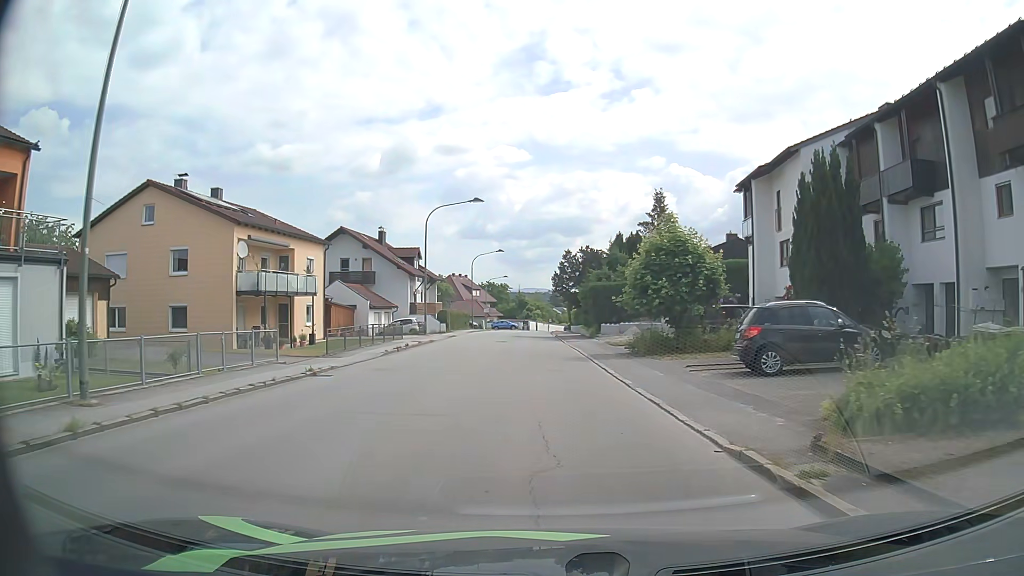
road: unclassified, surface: asphalt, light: Day
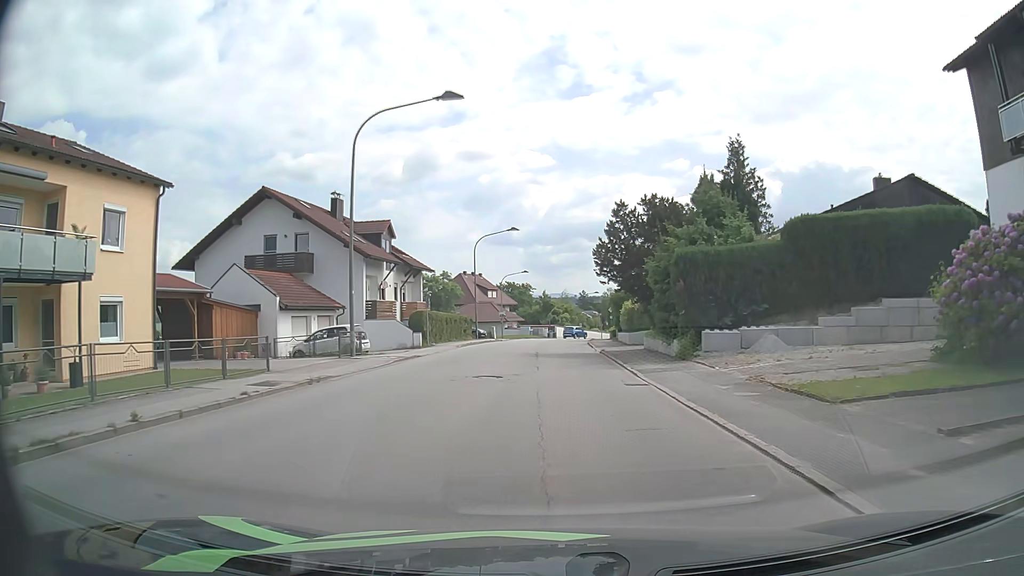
(-0.7, +22.7) m; -3°
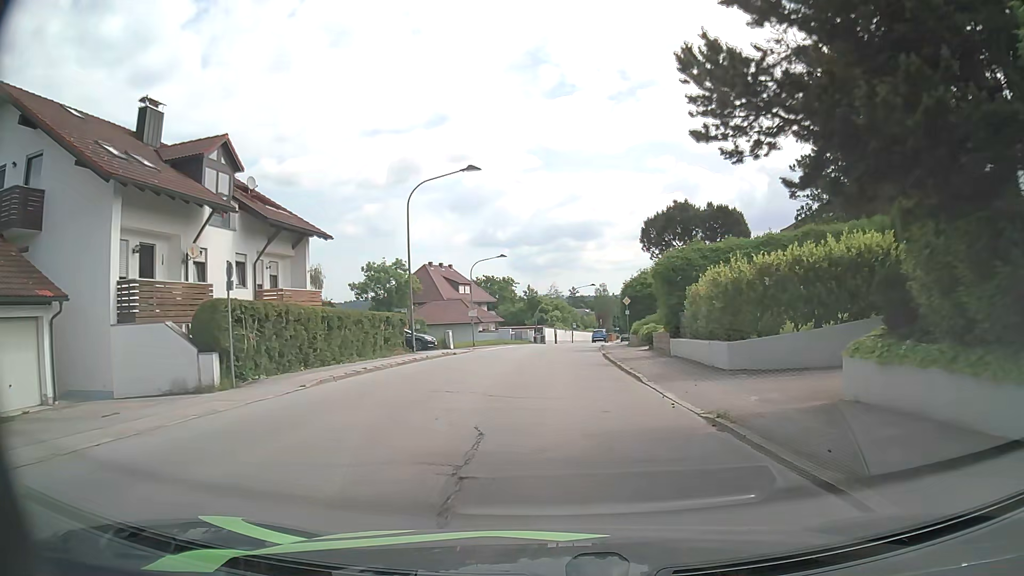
(+0.2, +23.1) m; +1°
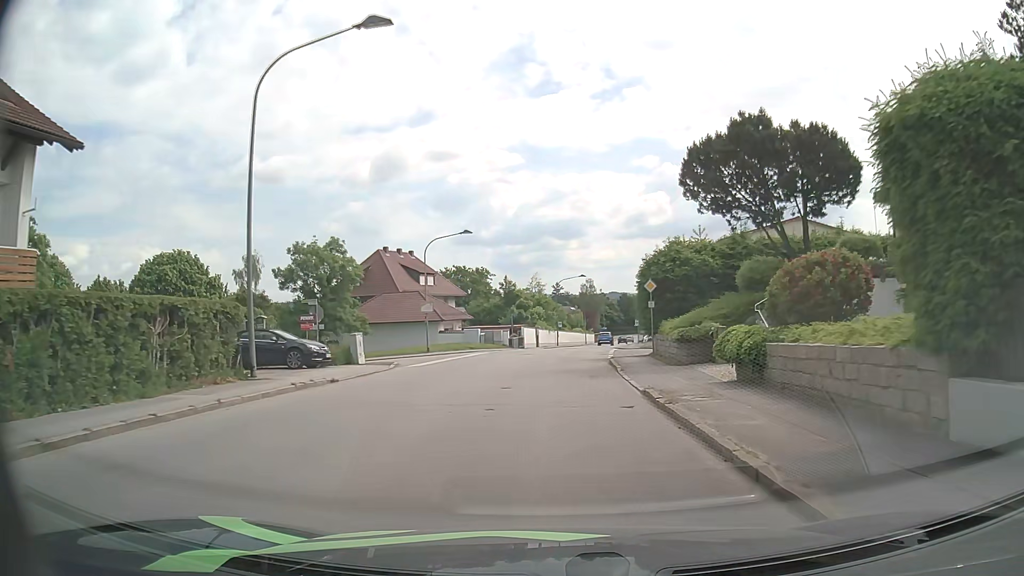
(+0.1, +17.6) m; +1°
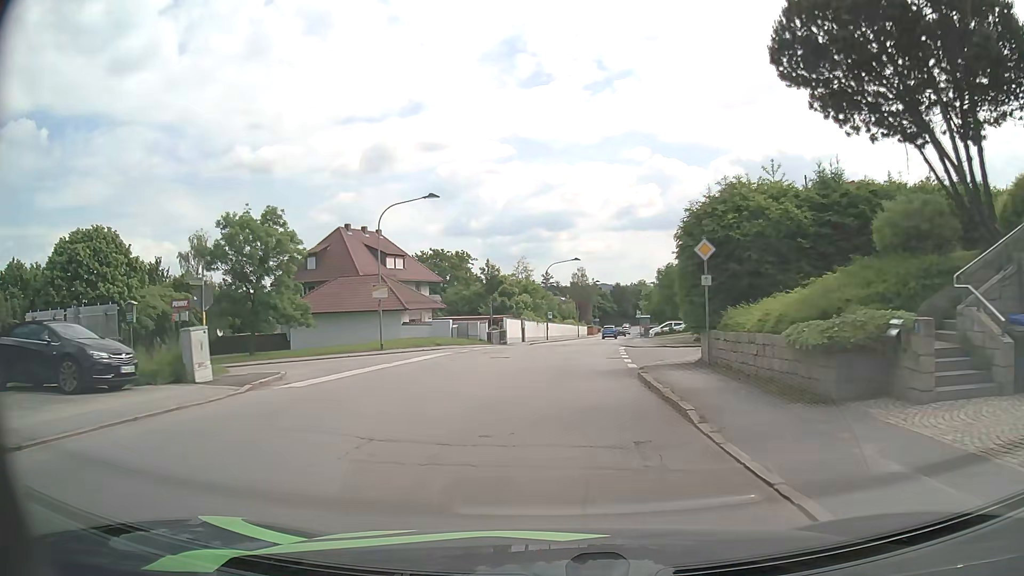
(+0.1, +11.7) m; +1°
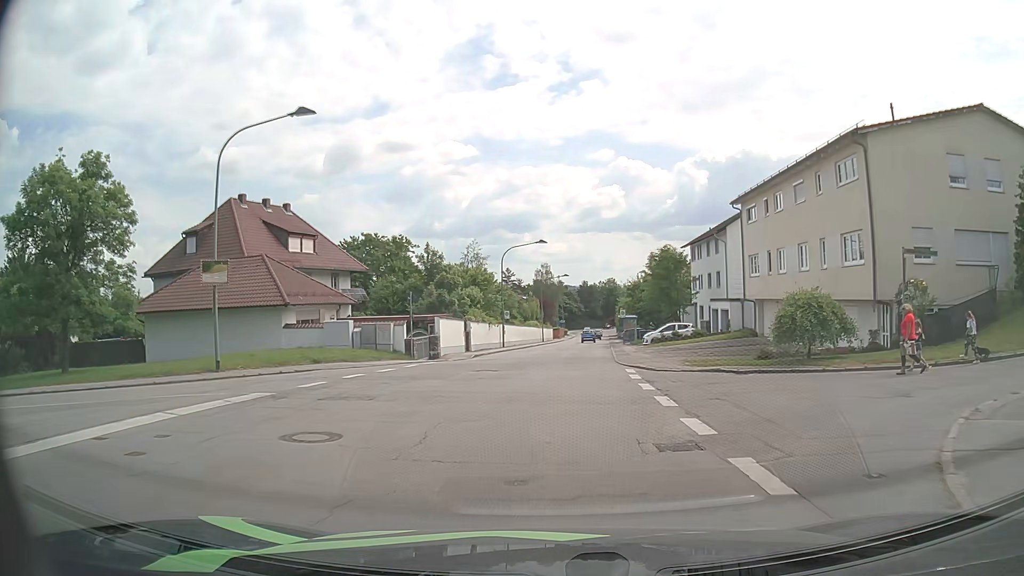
(+0.3, +17.6) m; +2°
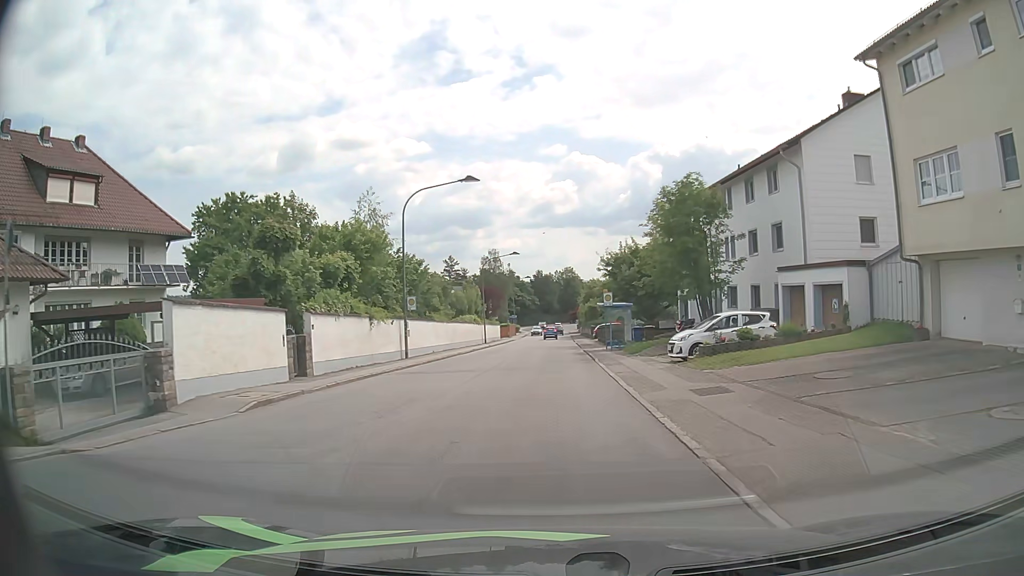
(+1.0, +23.8) m; +4°
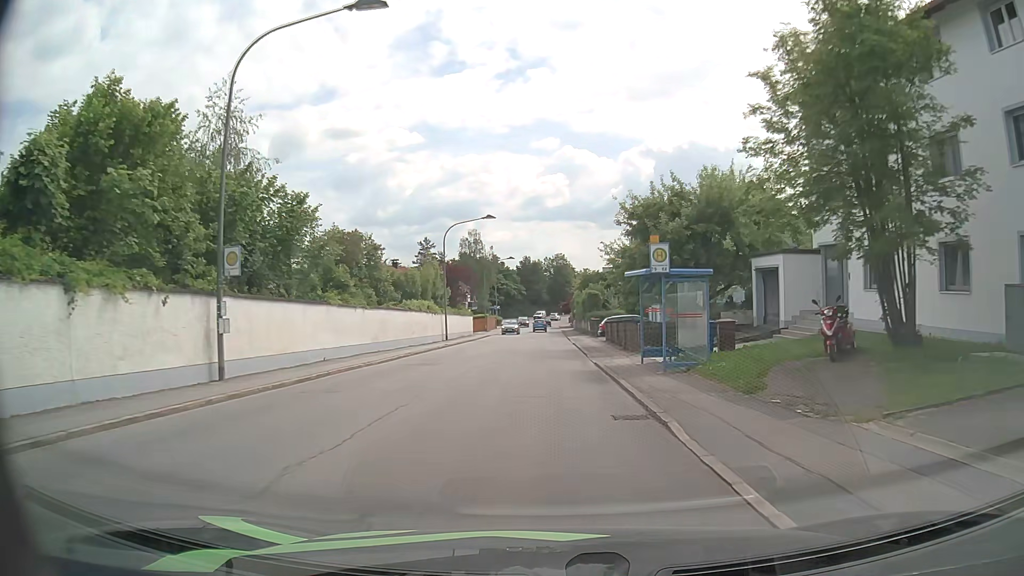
(+0.2, +19.1) m; +1°
(0, +10) (0, +20) (0, +30) (0, +40) (0, +50) (0, +60) (0, +70) (0, +80) (0, +90) (+1, +100) m
